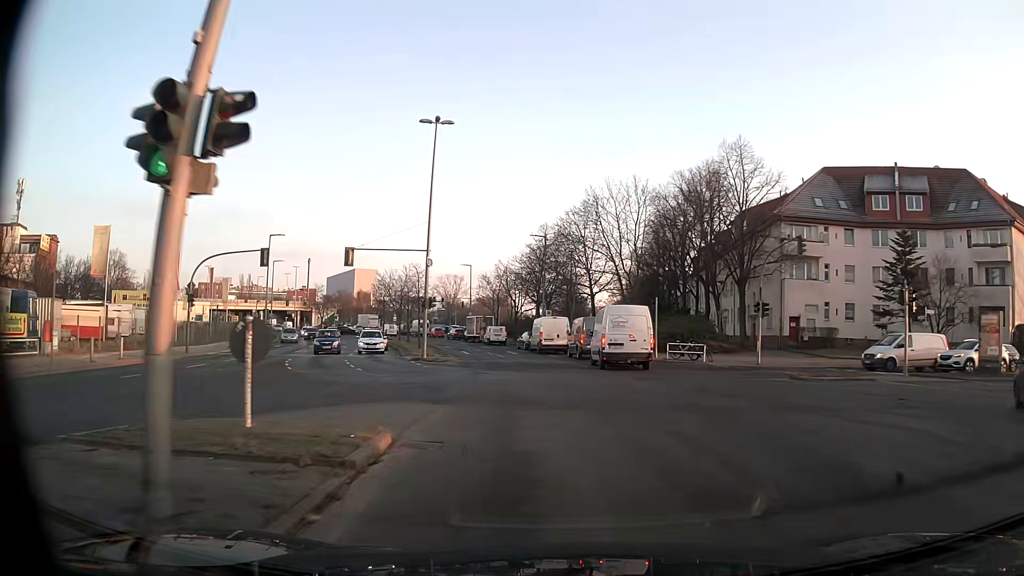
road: tertiary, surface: asphalt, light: Day
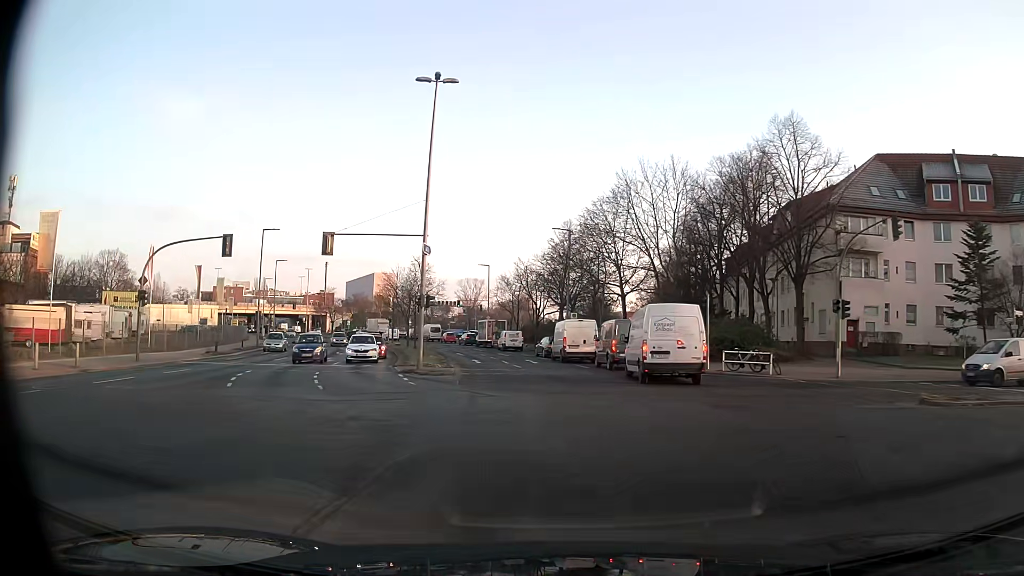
(-0.1, +7.2) m; -2°
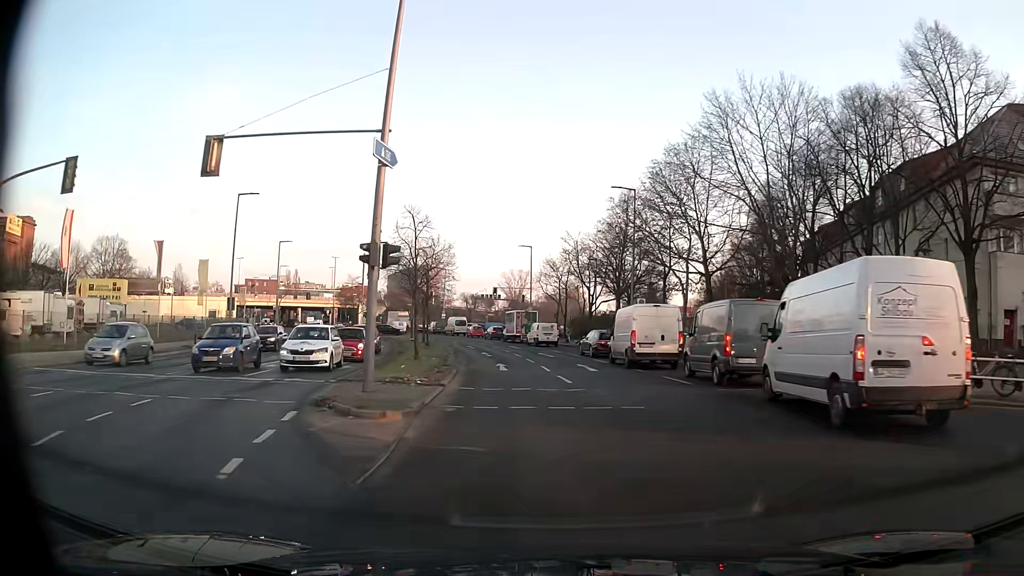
(-0.6, +14.4) m; -4°
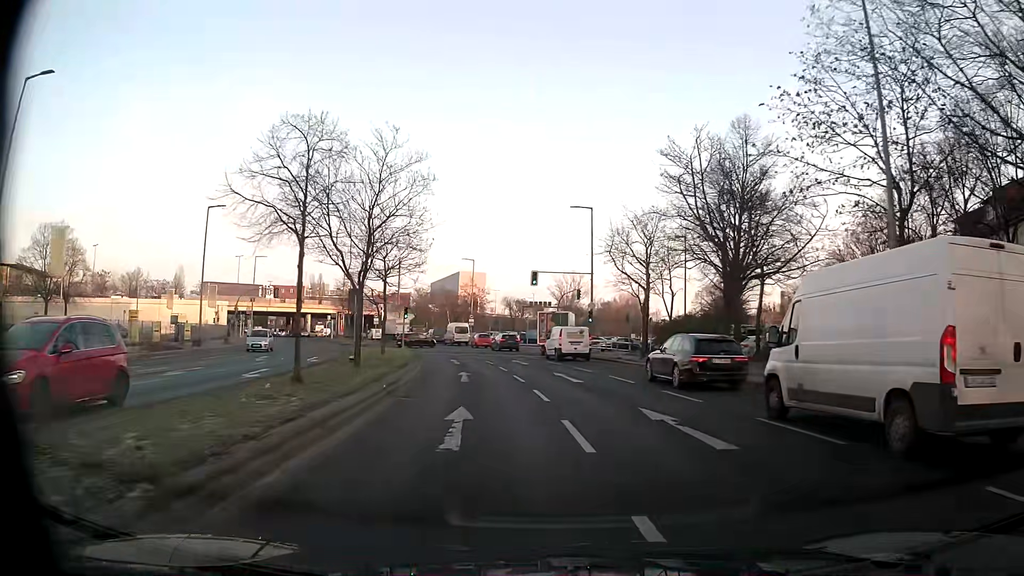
(-1.0, +28.4) m; -4°
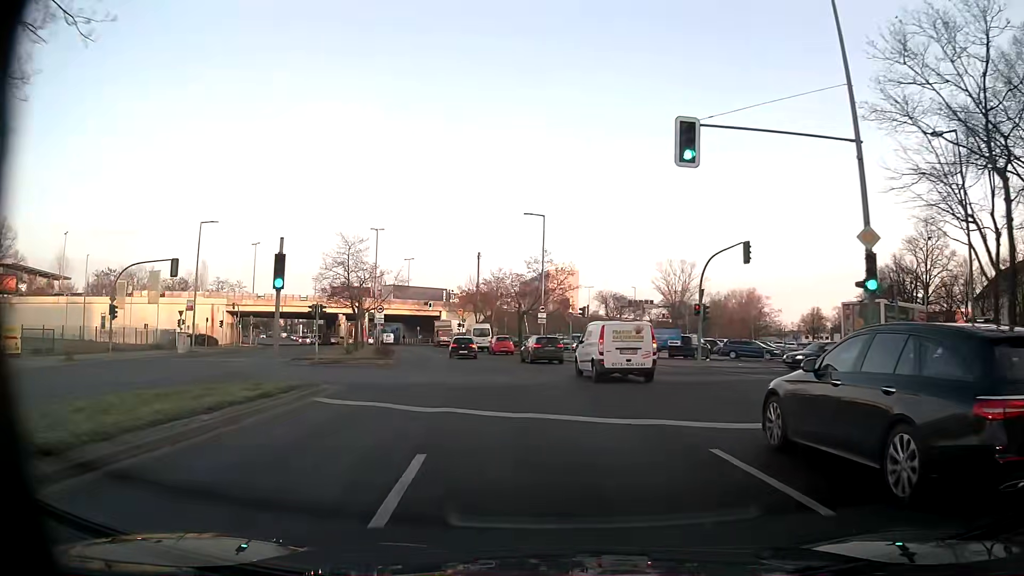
(-1.6, +33.6) m; -8°
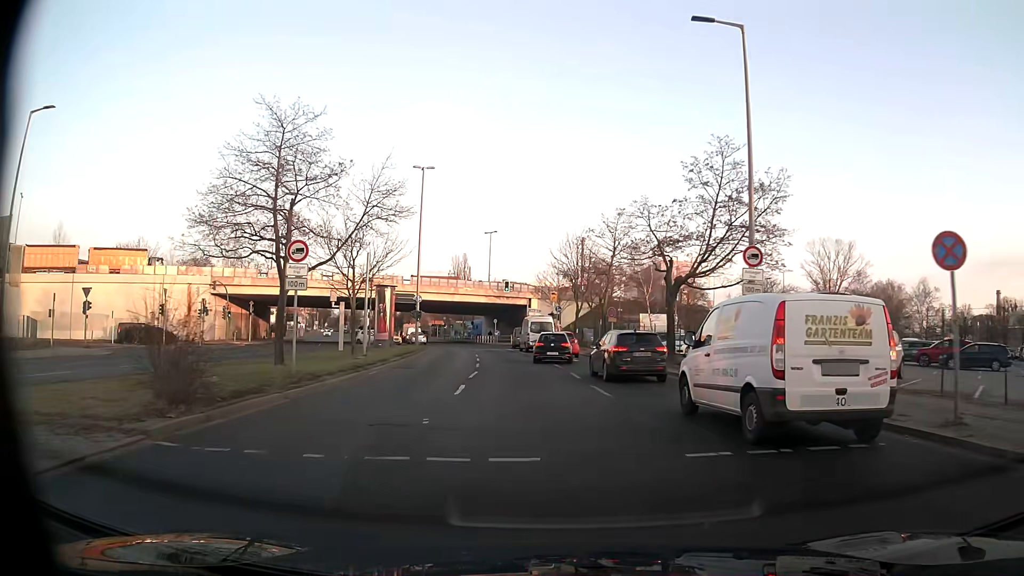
(-2.8, +32.3) m; -8°
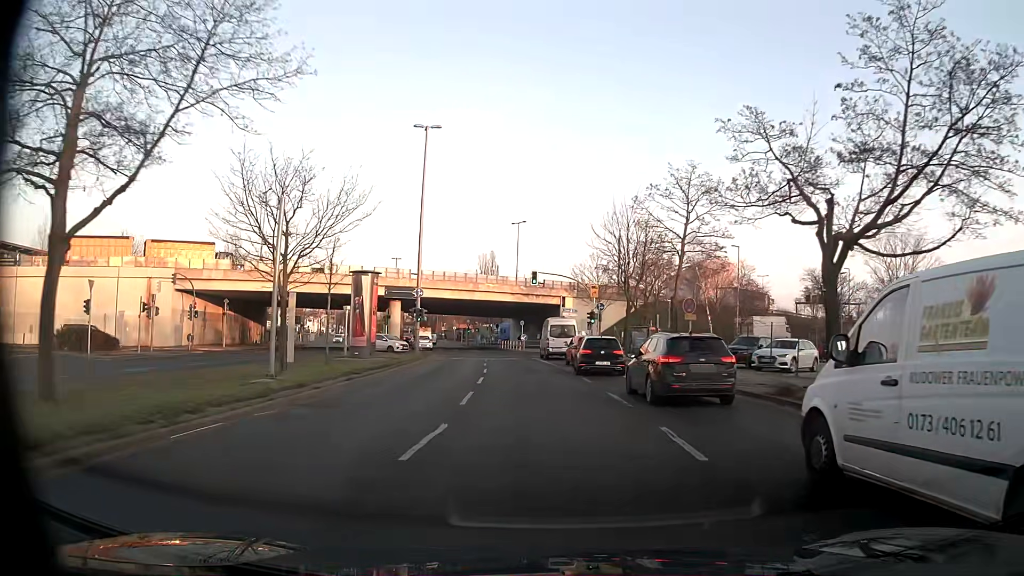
(-0.3, +13.2) m; -2°
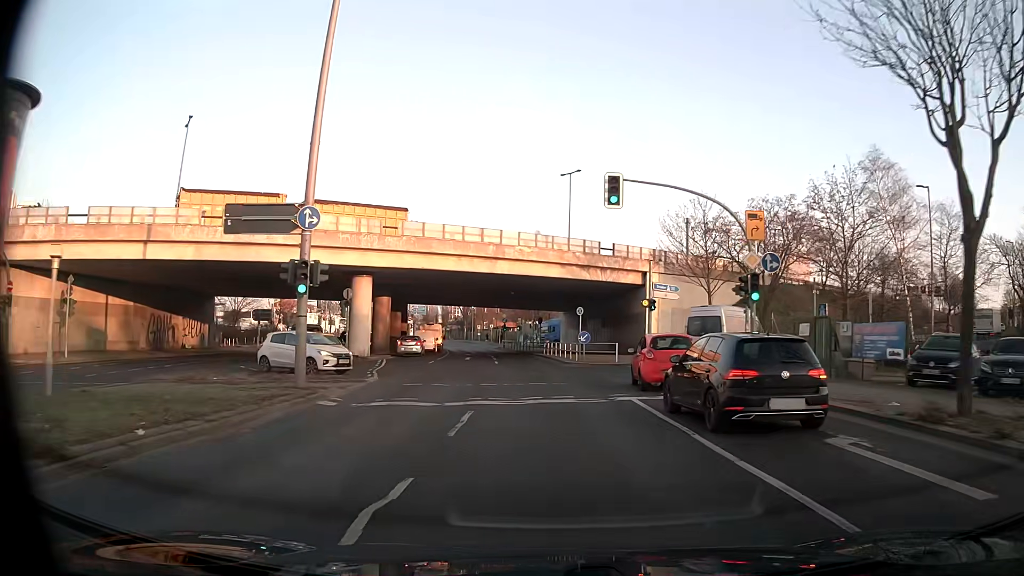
(-1.5, +28.4) m; -5°
